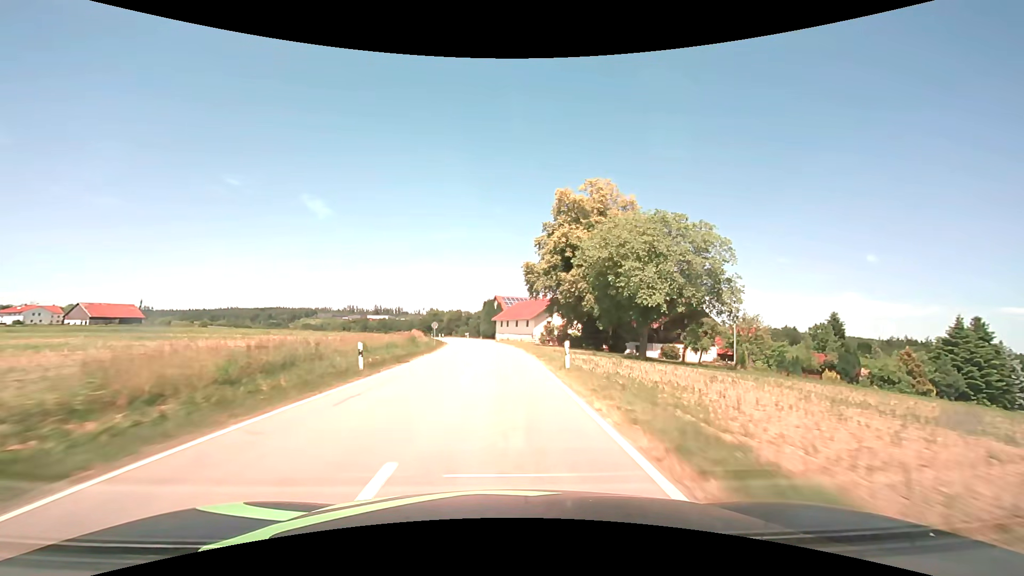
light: Day
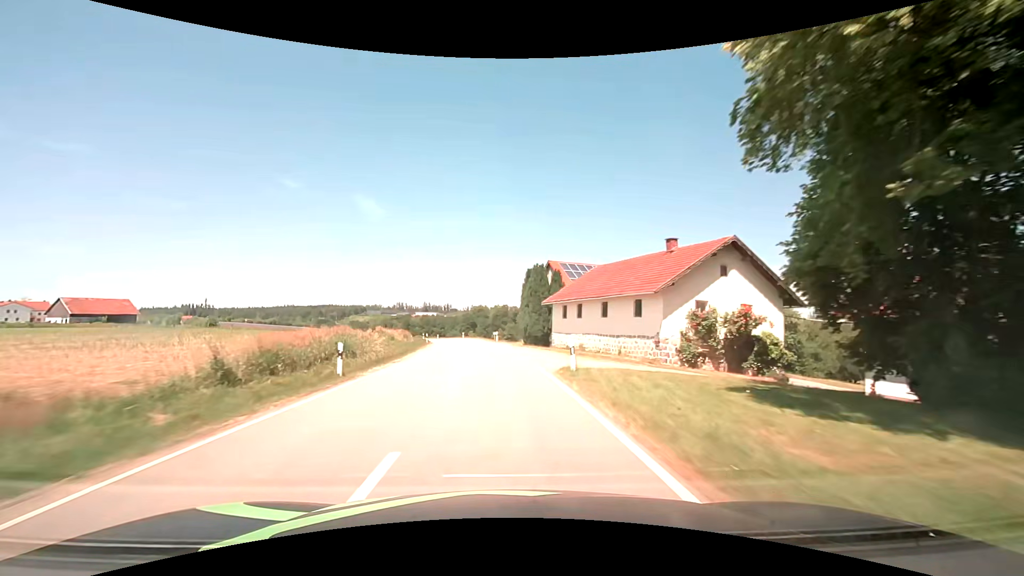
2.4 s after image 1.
(-1.3, +48.1) m; -5°
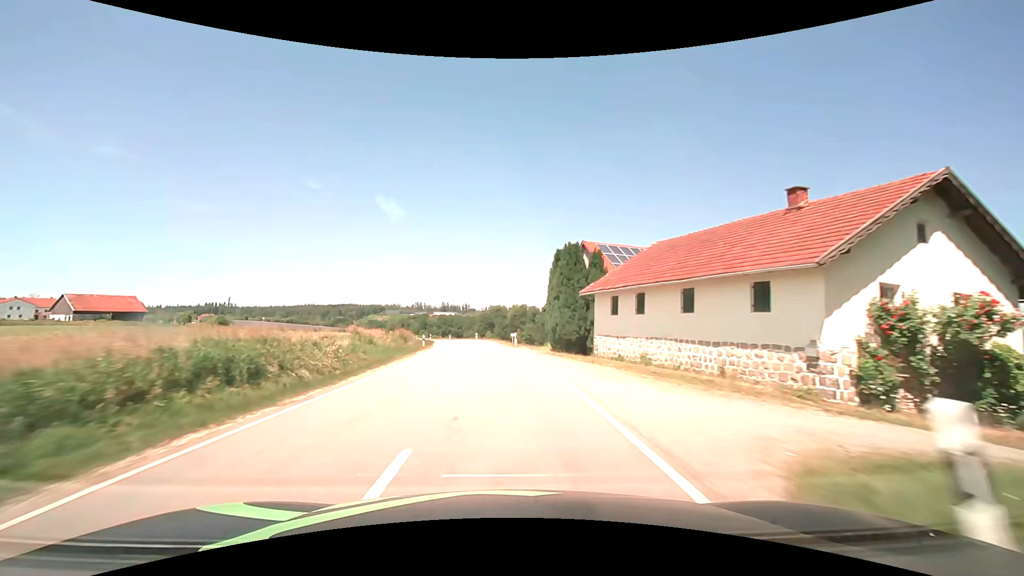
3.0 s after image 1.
(-0.3, +12.2) m; -2°
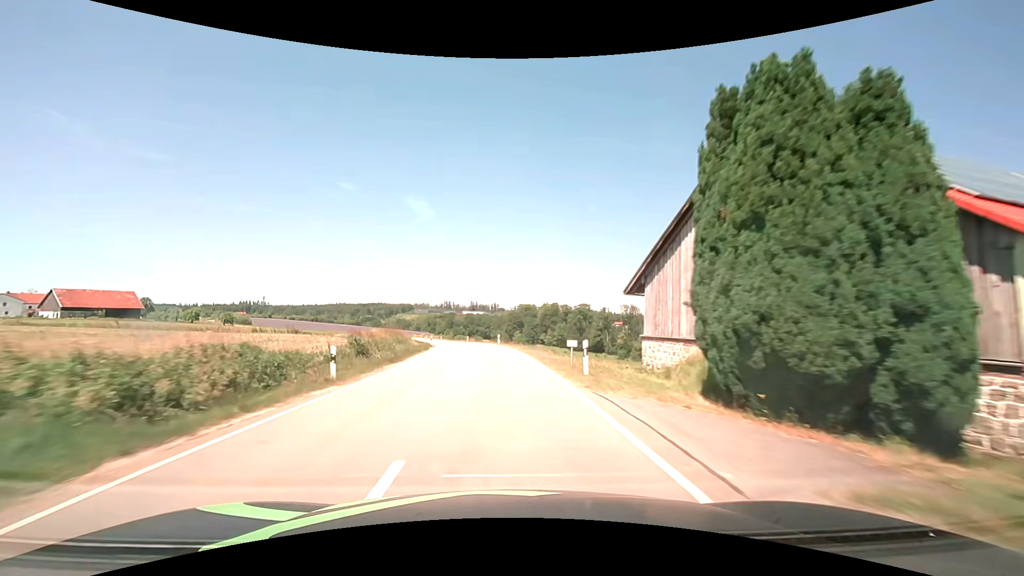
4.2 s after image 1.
(-0.7, +24.5) m; -3°
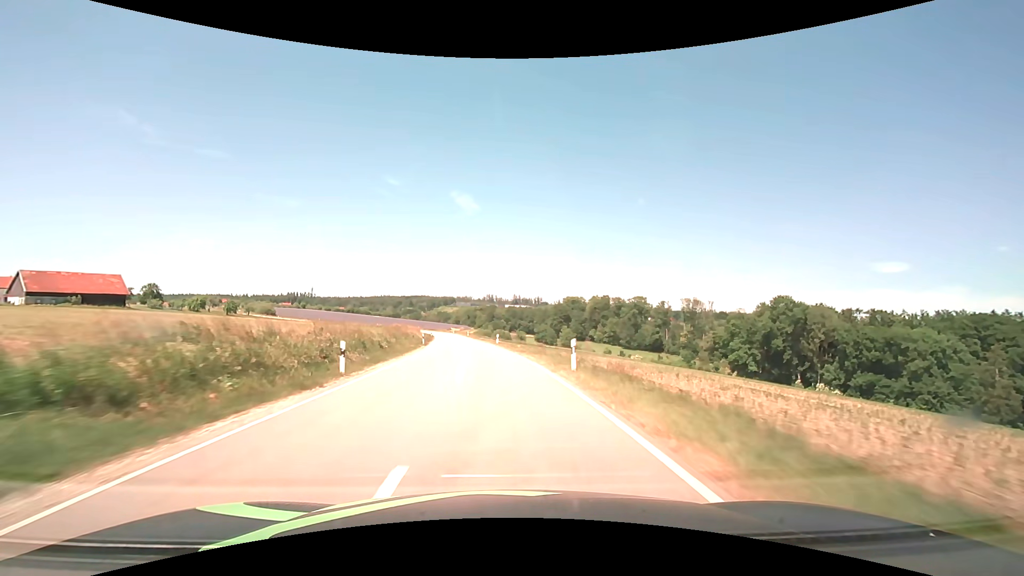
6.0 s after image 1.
(-1.6, +36.7) m; -5°
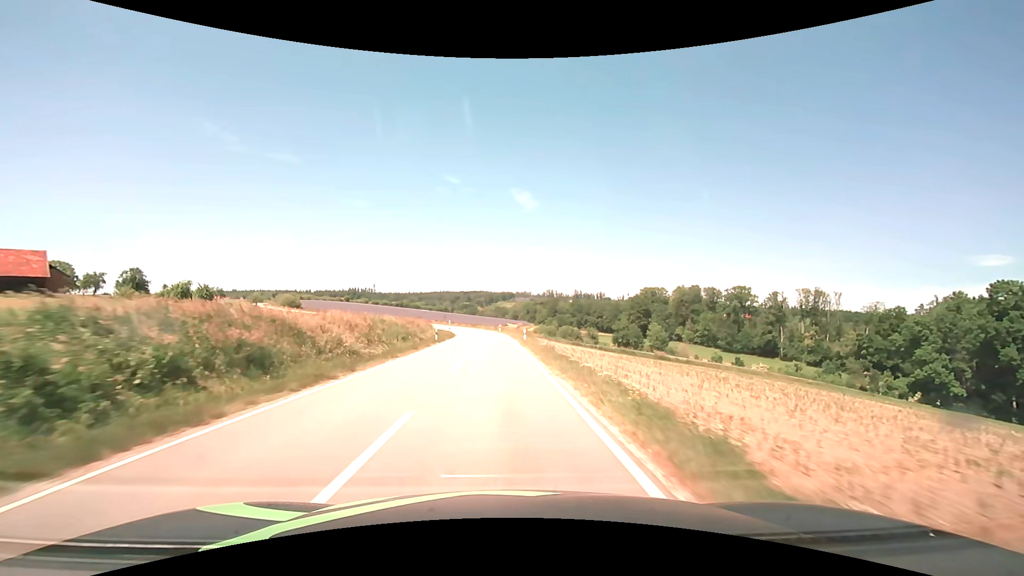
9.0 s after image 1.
(-4.1, +57.0) m; -7°
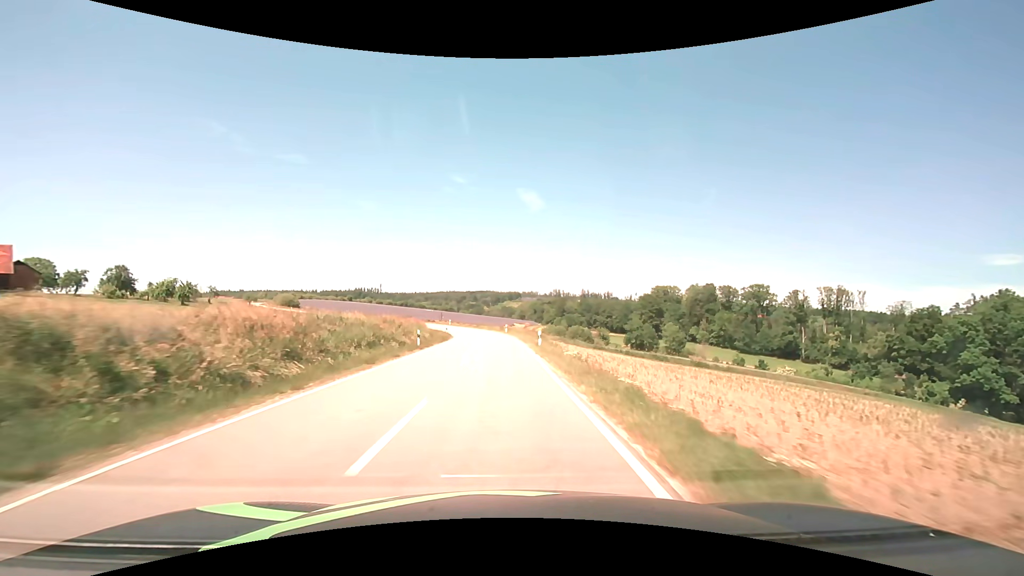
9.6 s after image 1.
(-0.1, +10.7) m; -1°
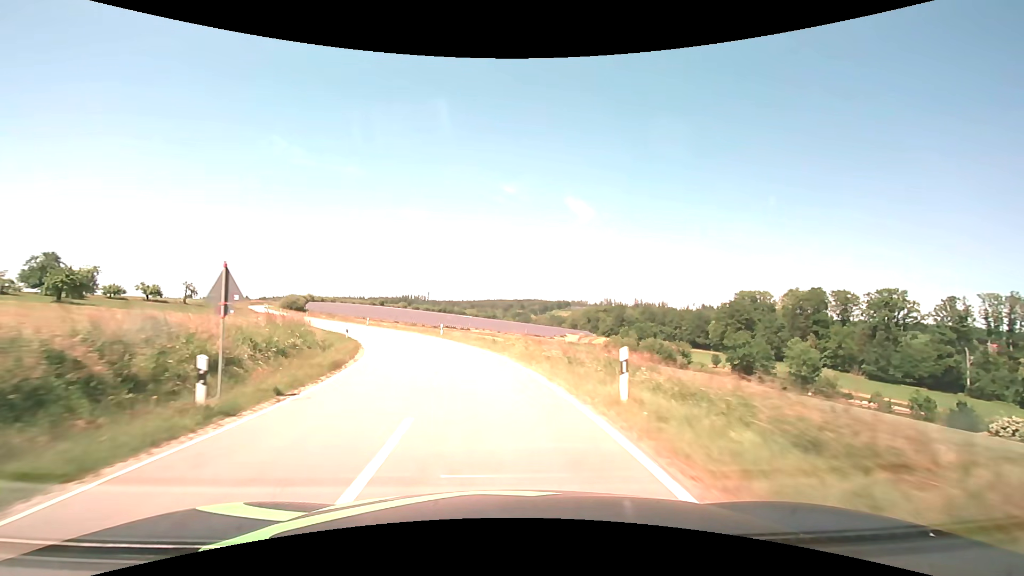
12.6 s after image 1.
(-1.1, +49.8) m; -5°
(0, +10) (-2, +20) (-4, +30) (-7, +39) (-11, +48) (-16, +57) (-20, +66) (-25, +75) (-30, +83) (-35, +92) m
